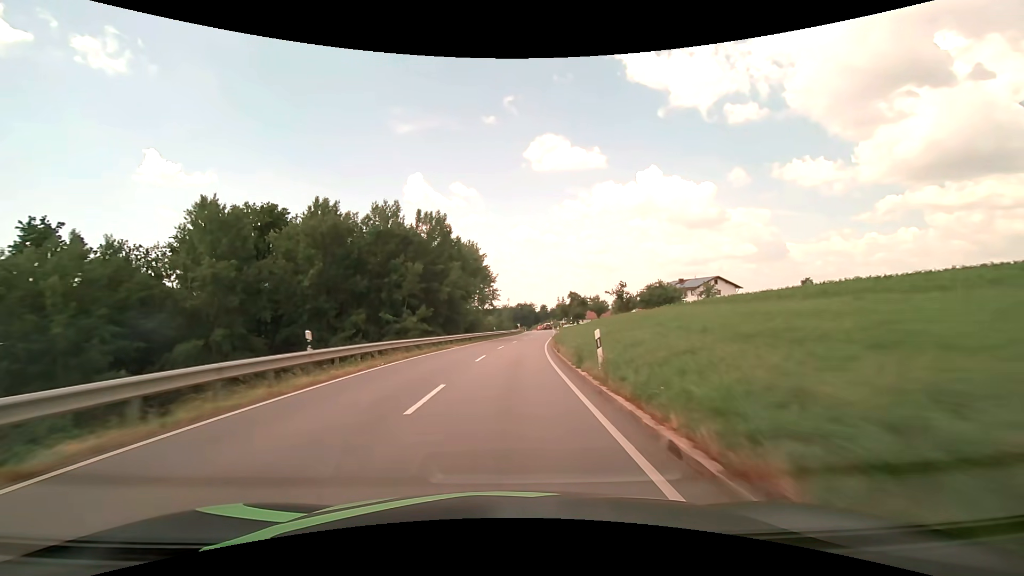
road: secondary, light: Day
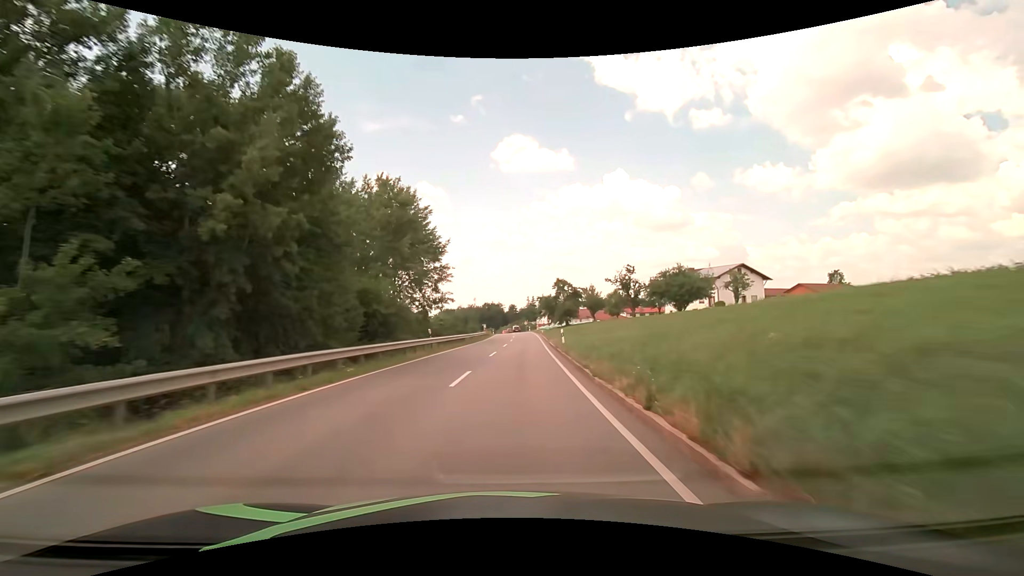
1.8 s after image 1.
(+0.8, +32.1) m; +3°
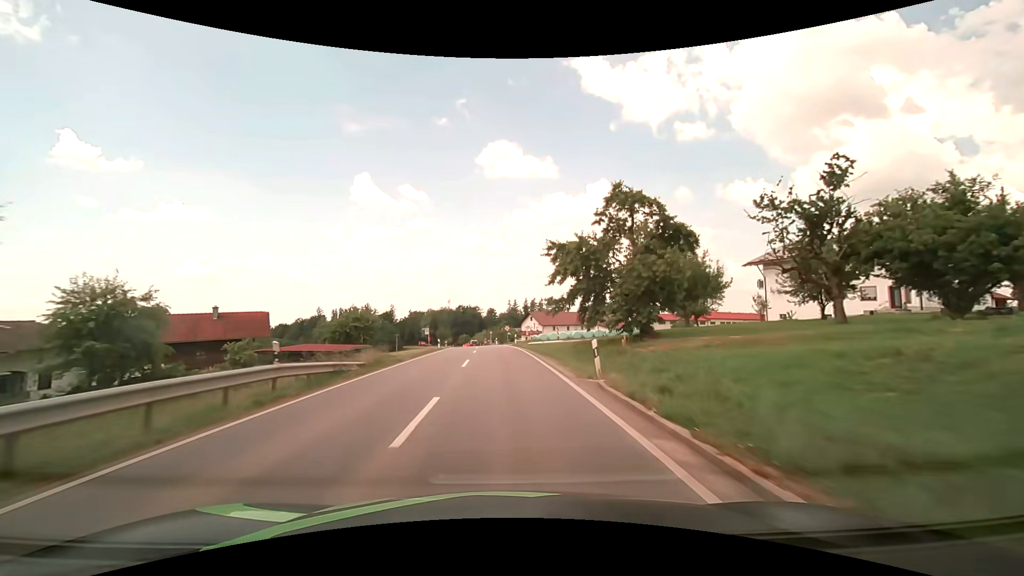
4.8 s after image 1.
(+1.9, +53.6) m; +2°
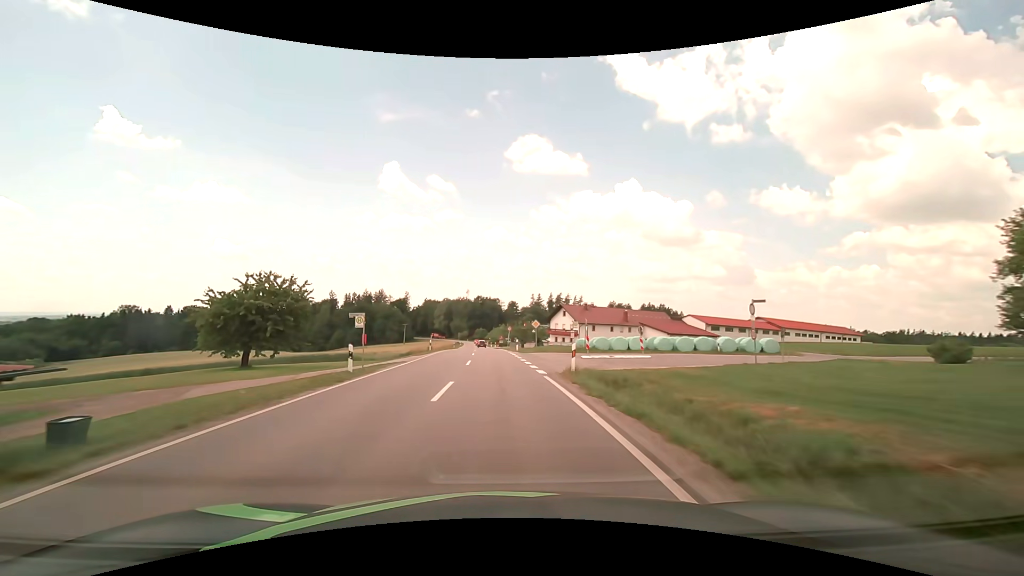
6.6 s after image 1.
(-0.7, +32.0) m; -2°
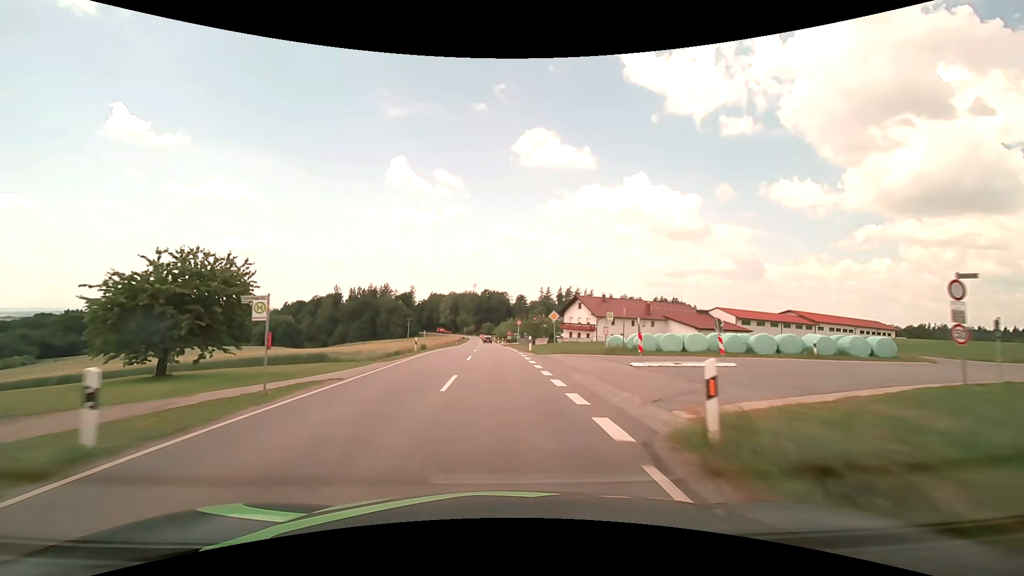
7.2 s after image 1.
(-0.1, +10.7) m; -1°
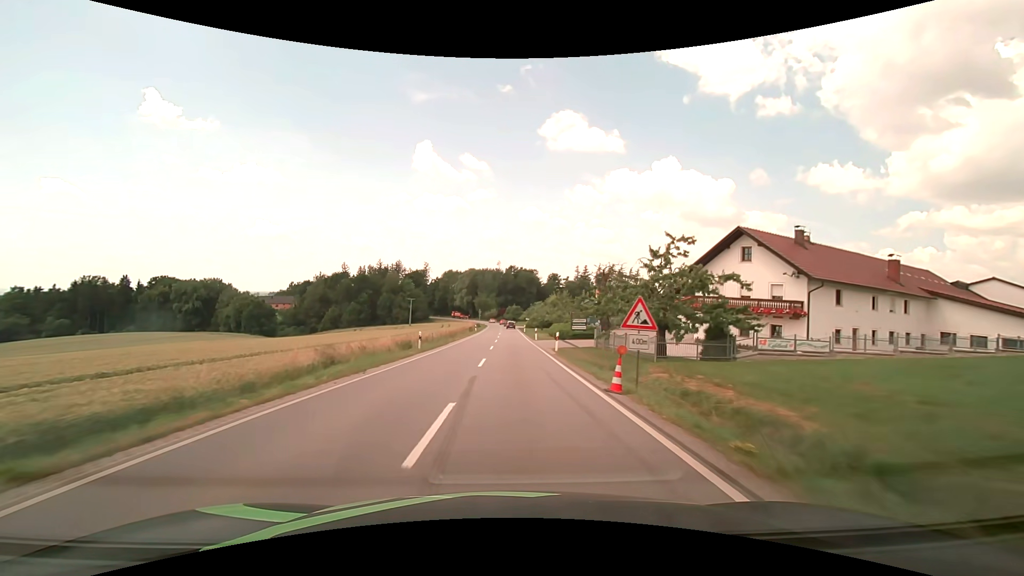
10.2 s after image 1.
(-2.0, +54.2) m; -3°
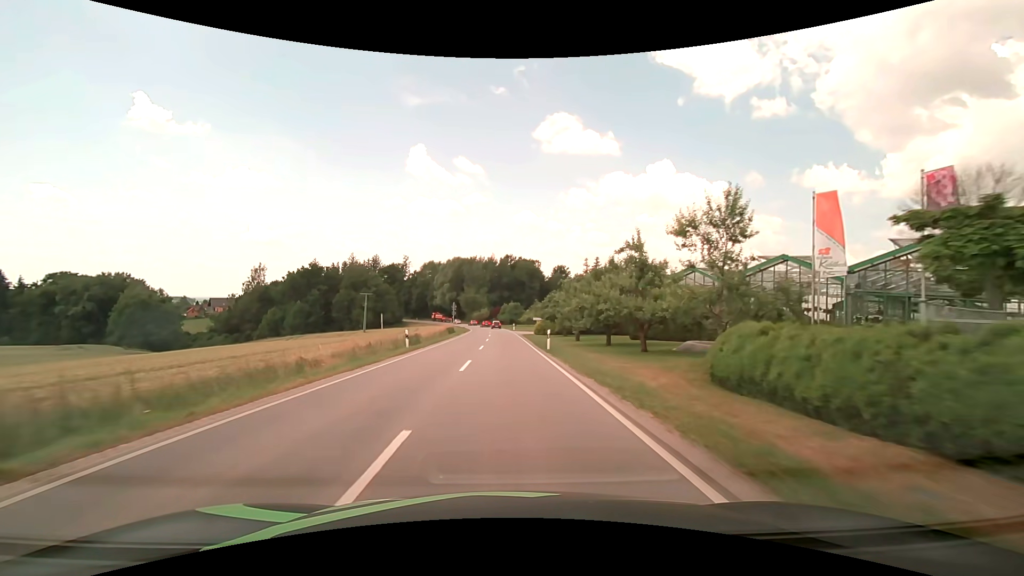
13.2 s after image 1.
(+0.3, +50.0) m; 0°
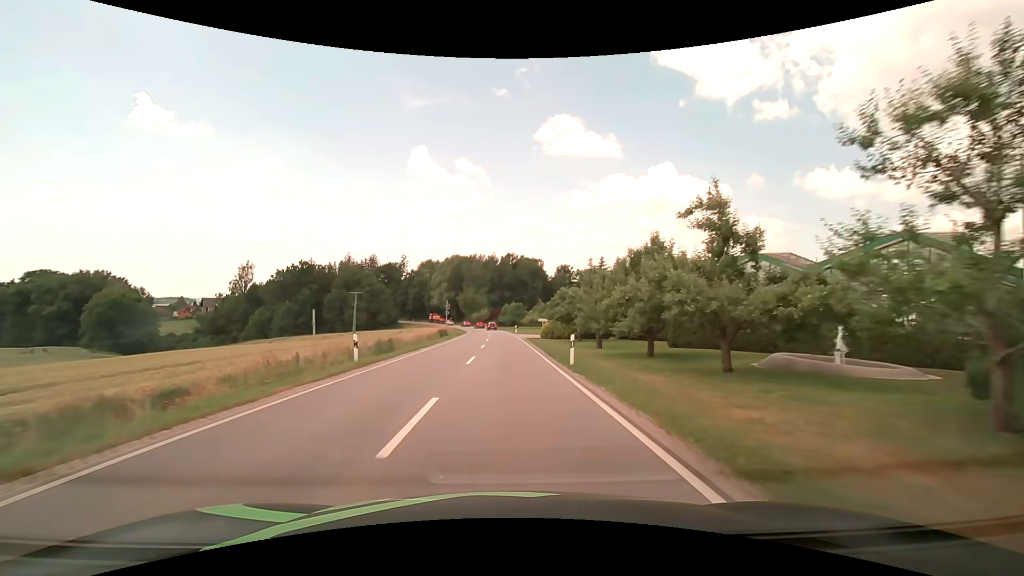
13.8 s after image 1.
(0.0, +9.2) m; 0°
(0, +10) (0, +20) (0, +30) (0, +40) (0, +50) (-1, +60) (-1, +70) (-2, +80) (-3, +90) (-4, +100) m
